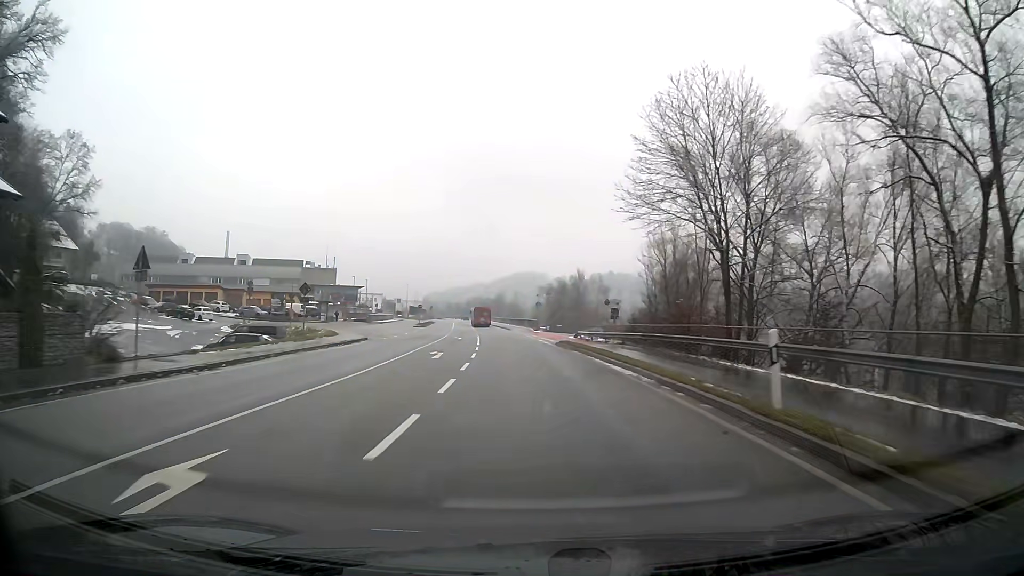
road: primary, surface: asphalt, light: Day
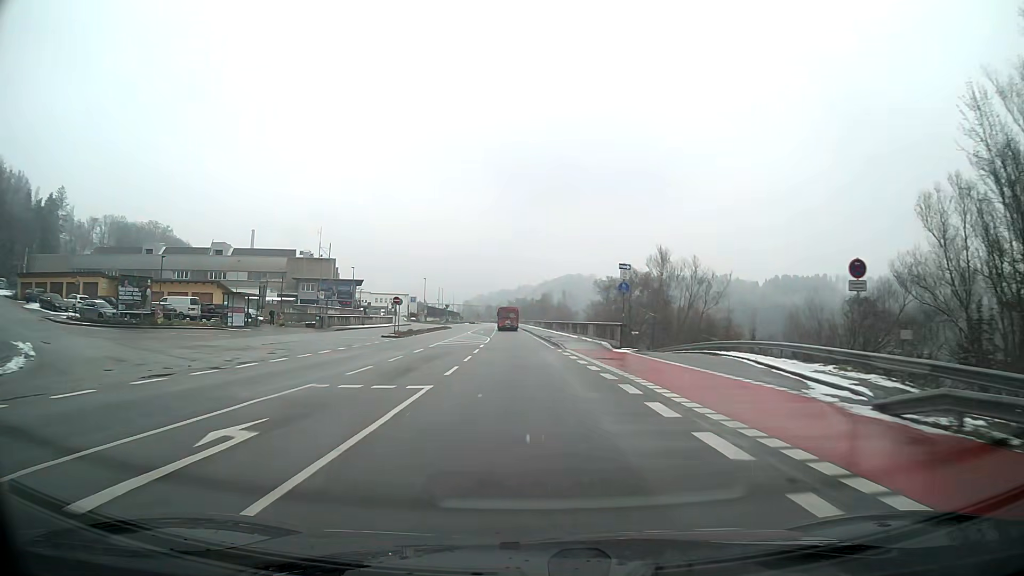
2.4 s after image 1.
(-1.4, +43.1) m; -4°
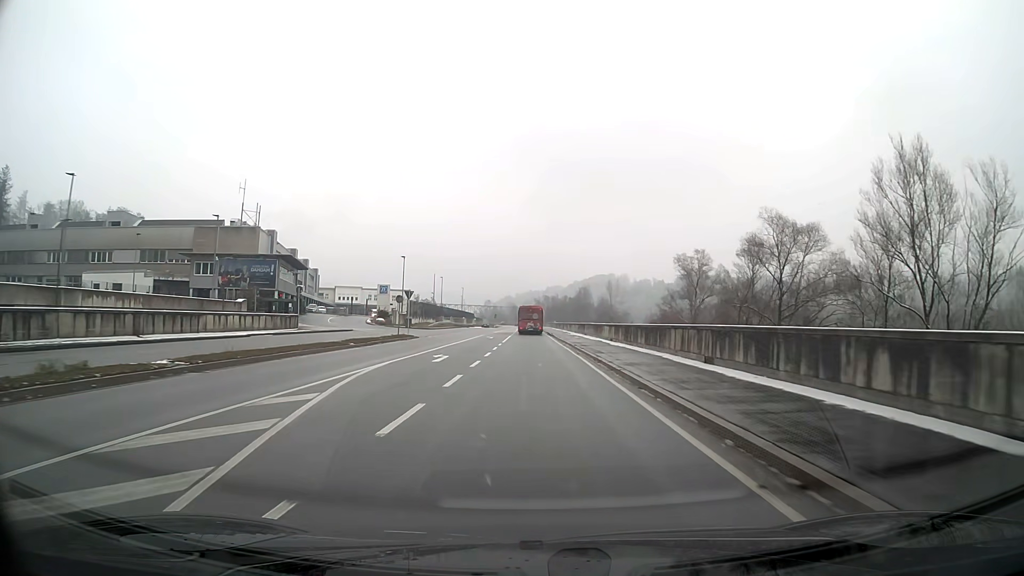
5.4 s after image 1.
(-1.4, +53.8) m; -2°
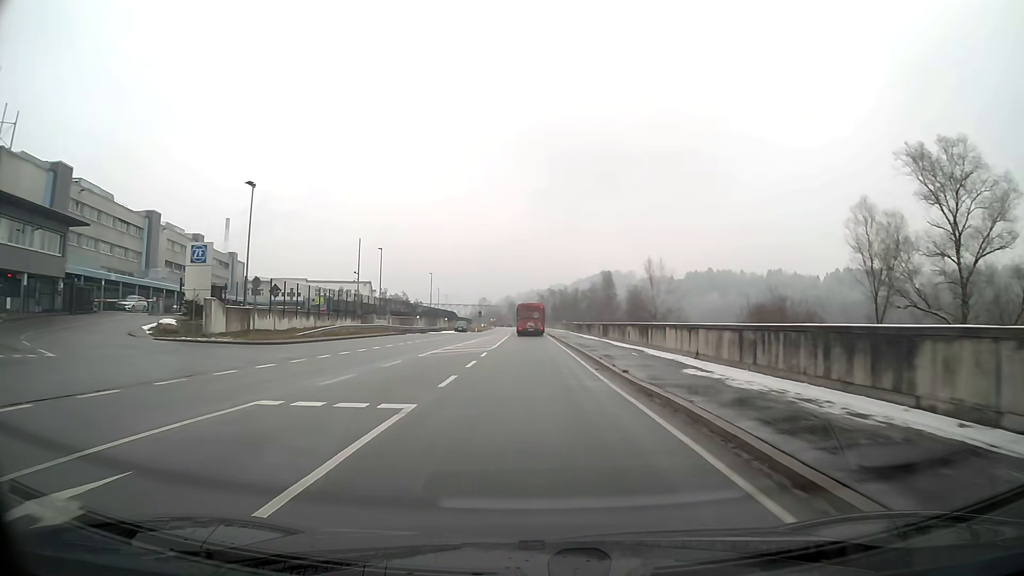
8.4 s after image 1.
(-0.1, +53.7) m; 0°
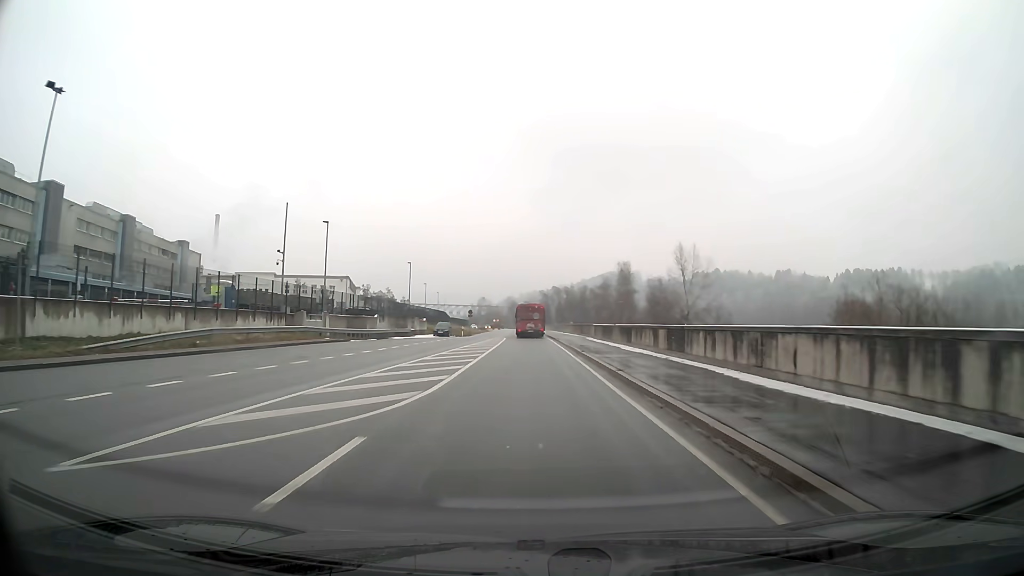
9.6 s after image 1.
(0.0, +21.5) m; 0°
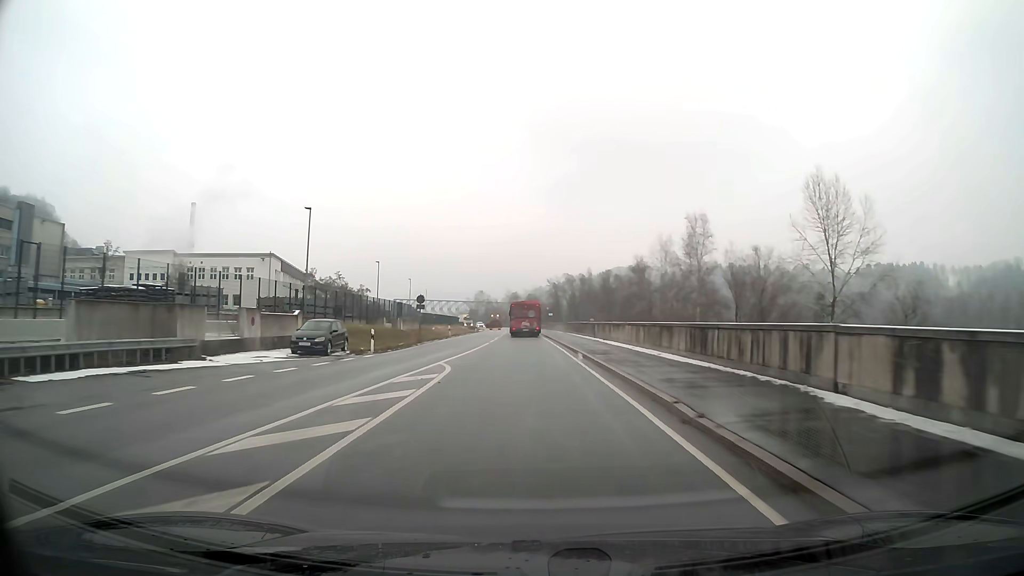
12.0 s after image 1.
(-0.2, +42.9) m; -1°
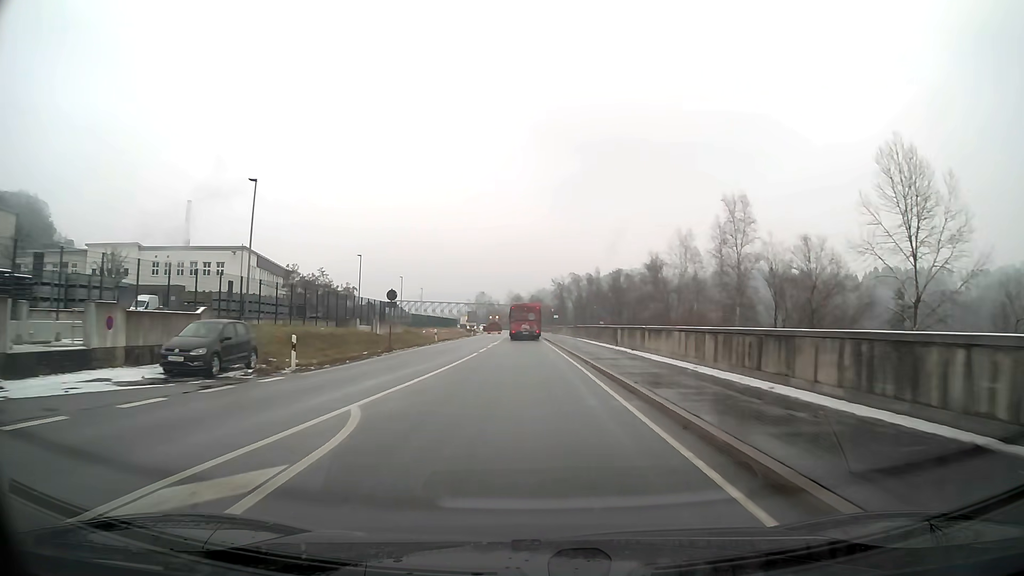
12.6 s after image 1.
(0.0, +10.7) m; 0°
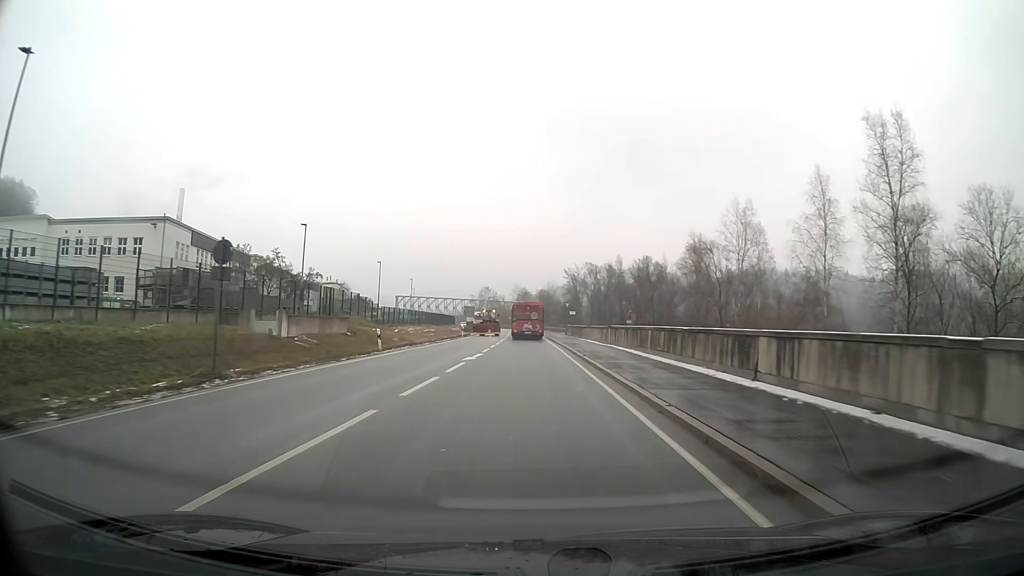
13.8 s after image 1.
(-0.1, +21.5) m; -1°
